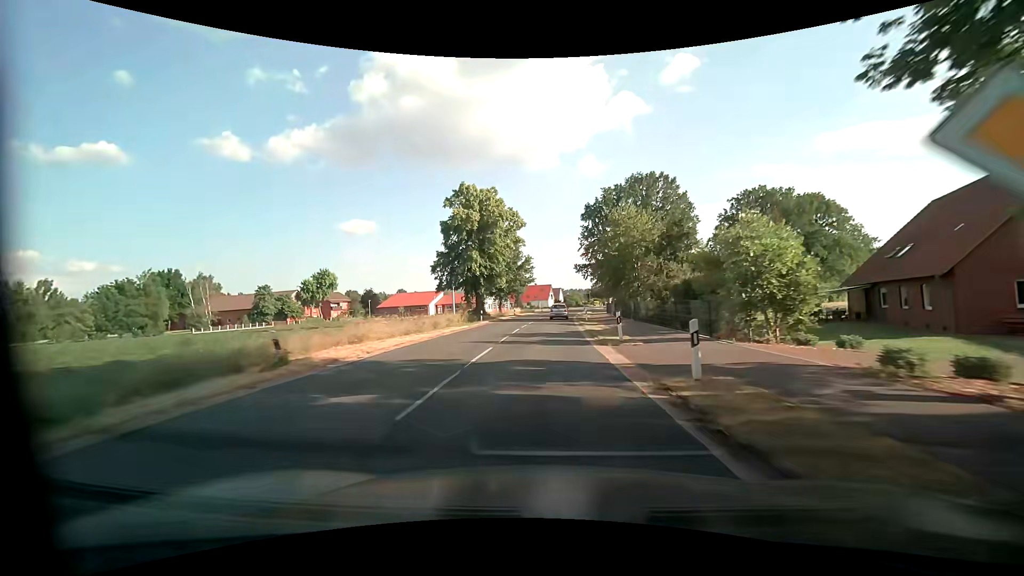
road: secondary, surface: asphalt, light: Day
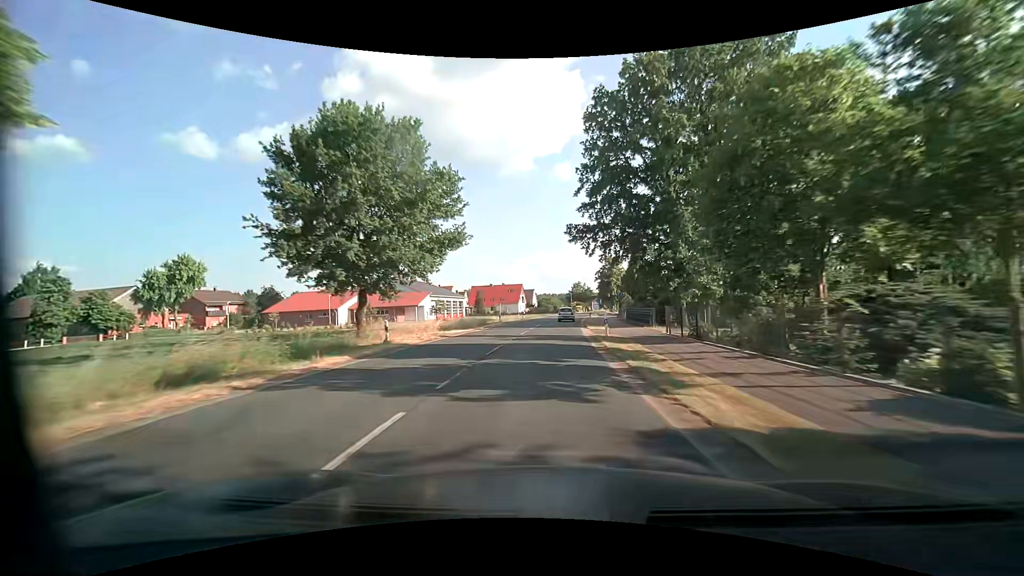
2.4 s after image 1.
(+0.8, +45.5) m; +3°
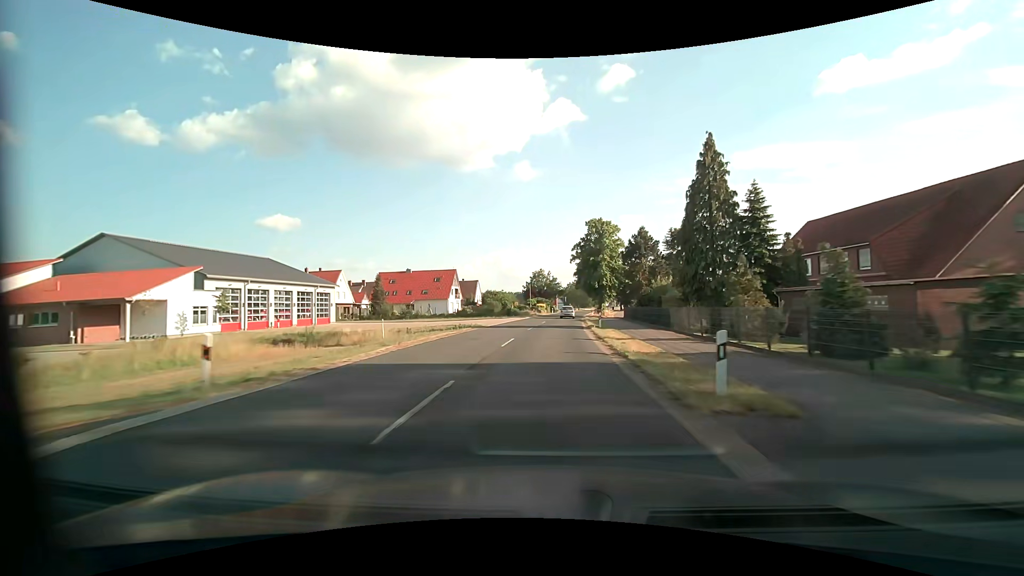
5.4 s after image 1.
(+2.3, +57.1) m; +5°
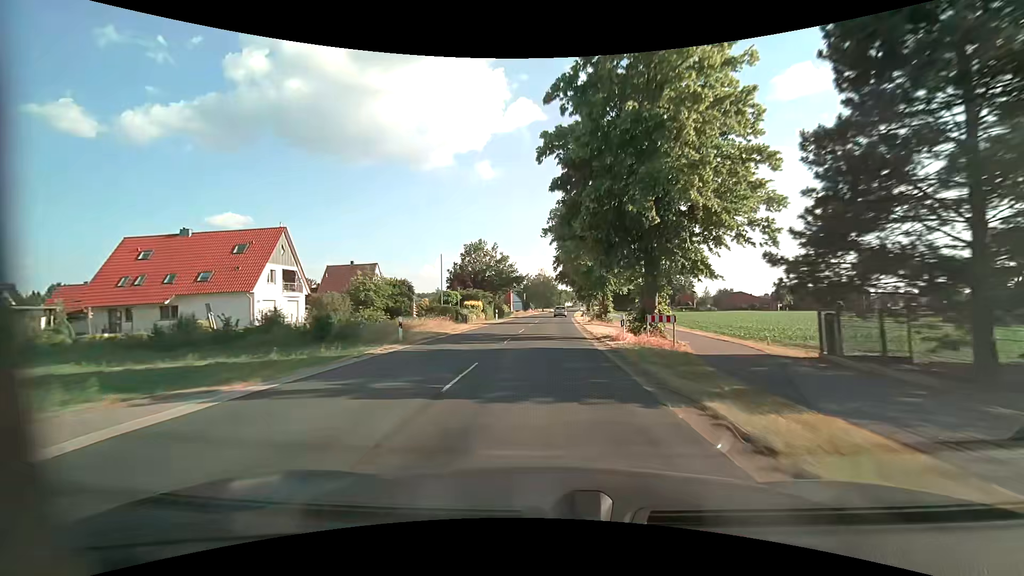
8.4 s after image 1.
(+2.2, +57.3) m; +4°
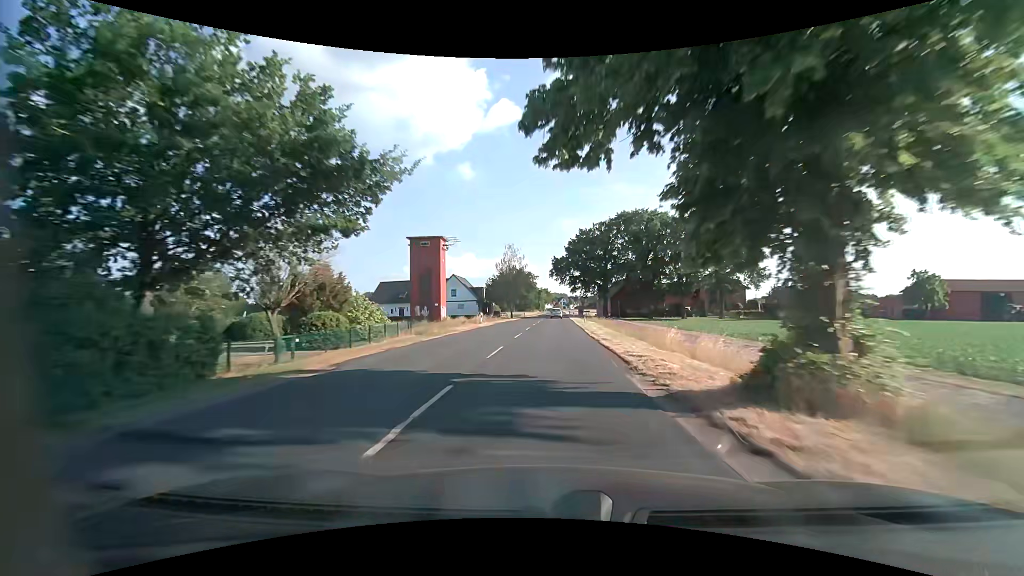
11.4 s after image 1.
(+1.2, +57.5) m; +2°
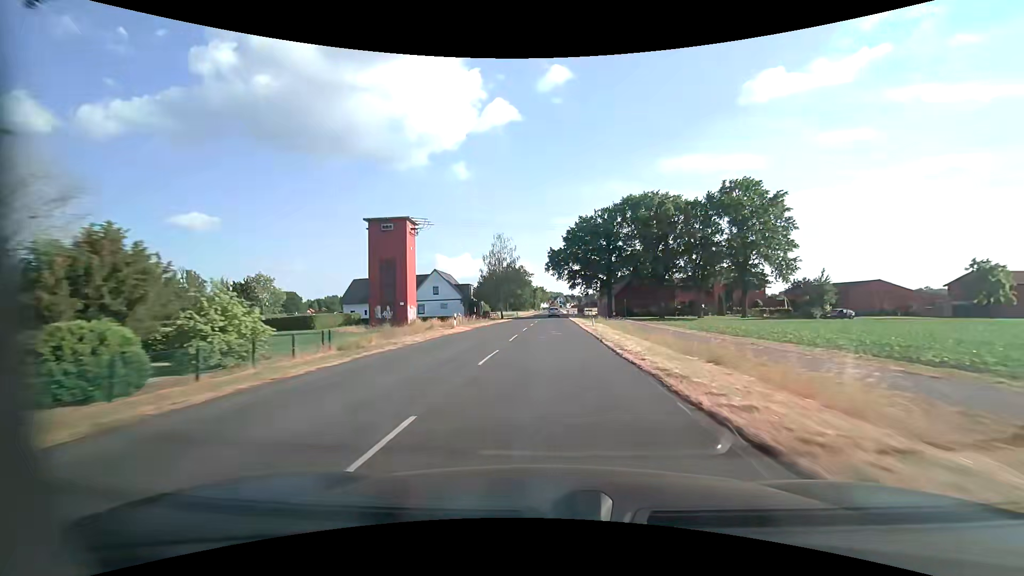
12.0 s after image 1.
(0.0, +11.5) m; 0°
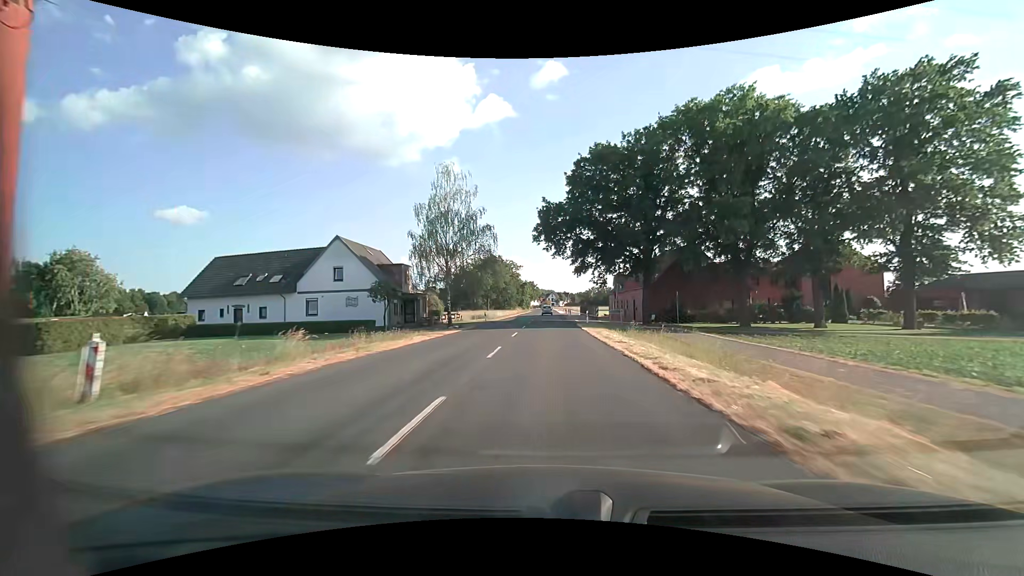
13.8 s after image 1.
(+0.6, +34.5) m; +1°
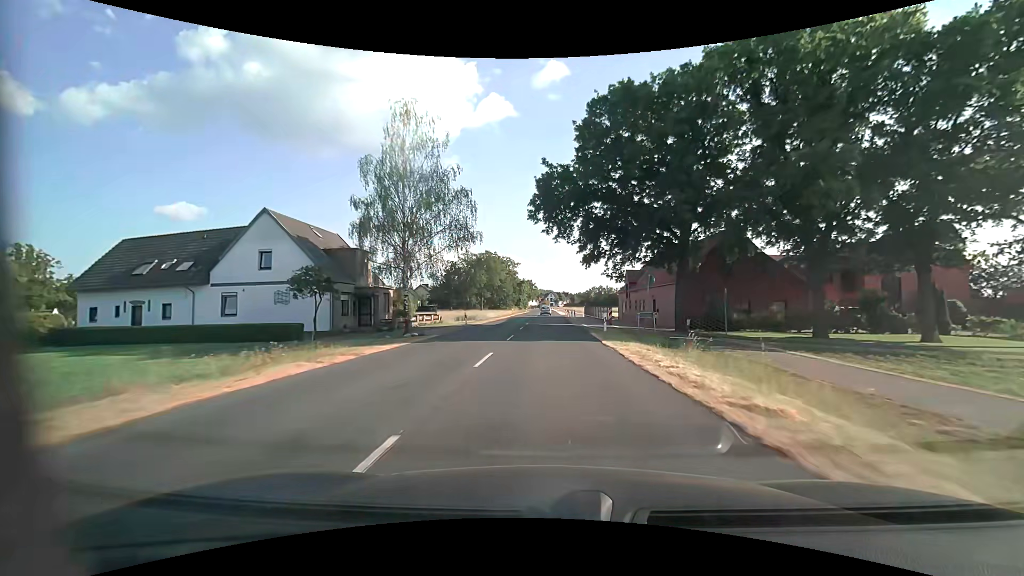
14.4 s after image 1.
(0.0, +11.5) m; 0°
